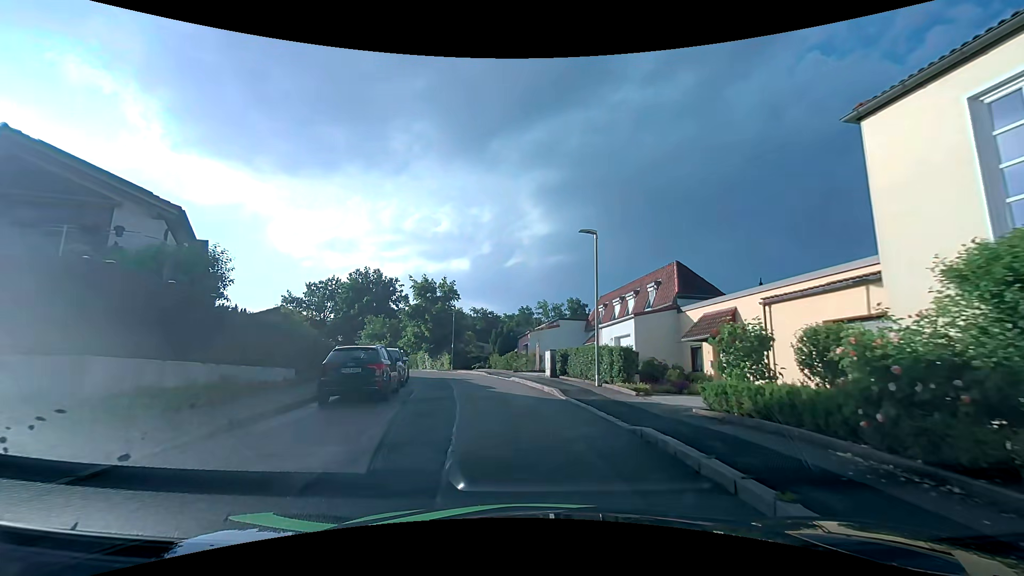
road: tertiary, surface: asphalt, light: Day
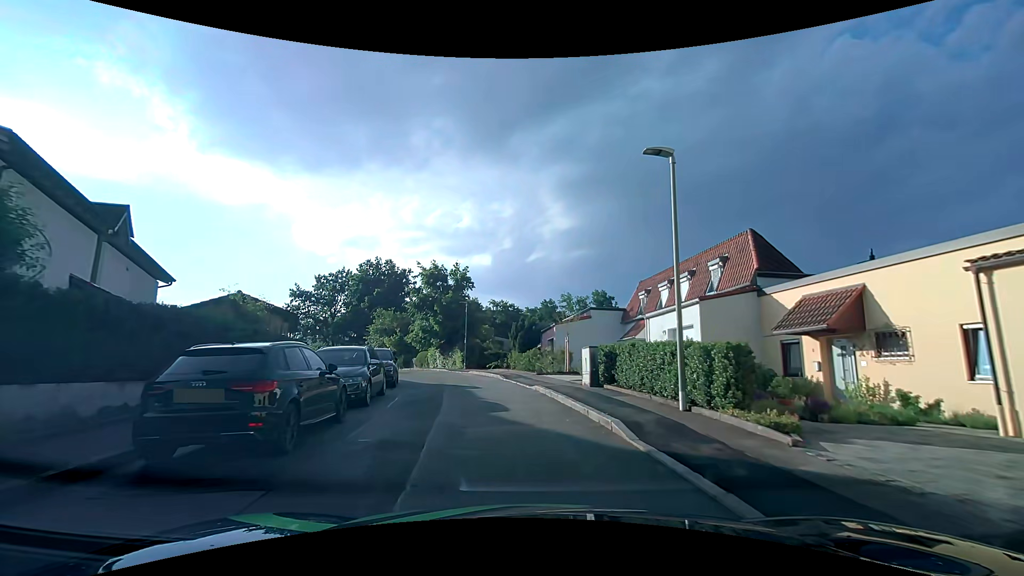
(-0.1, +6.6) m; -2°
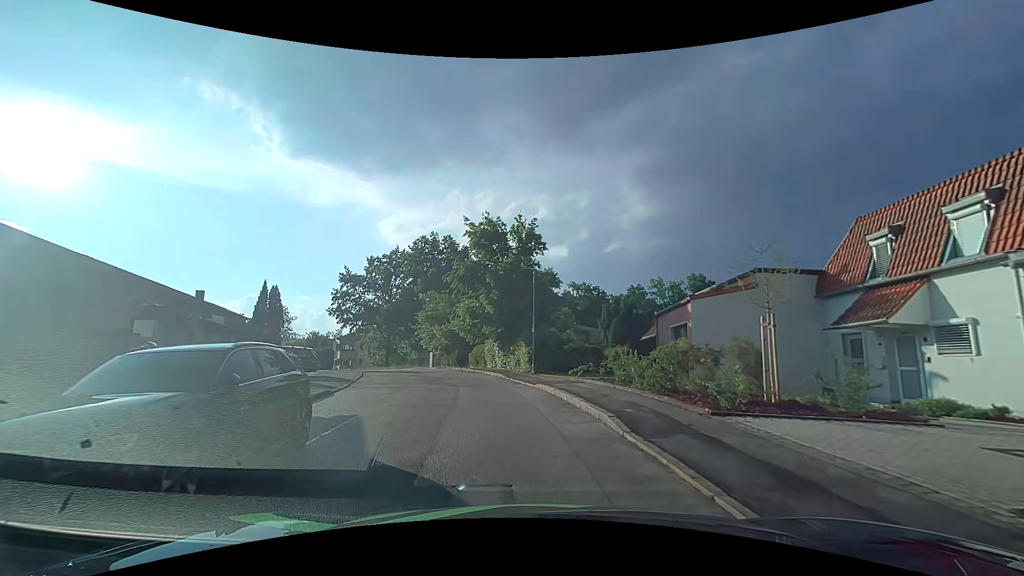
(-1.2, +14.6) m; -9°
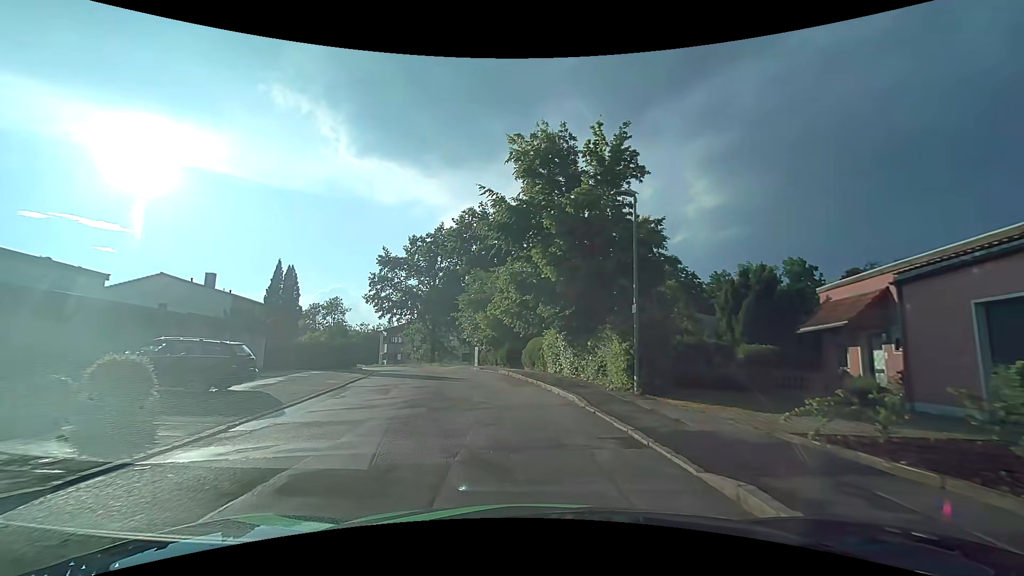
(-0.7, +11.8) m; -7°
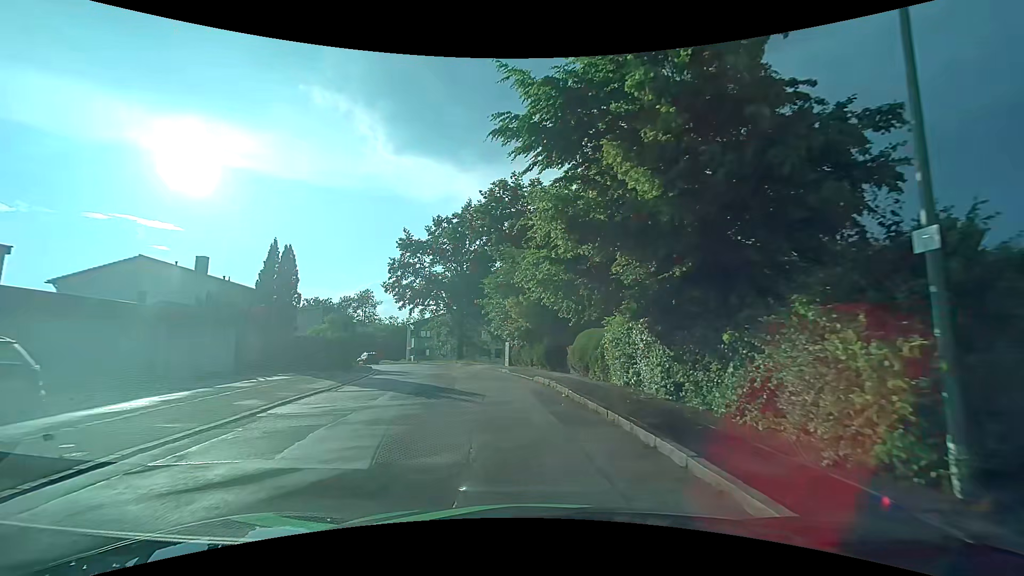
(-0.3, +8.1) m; -5°
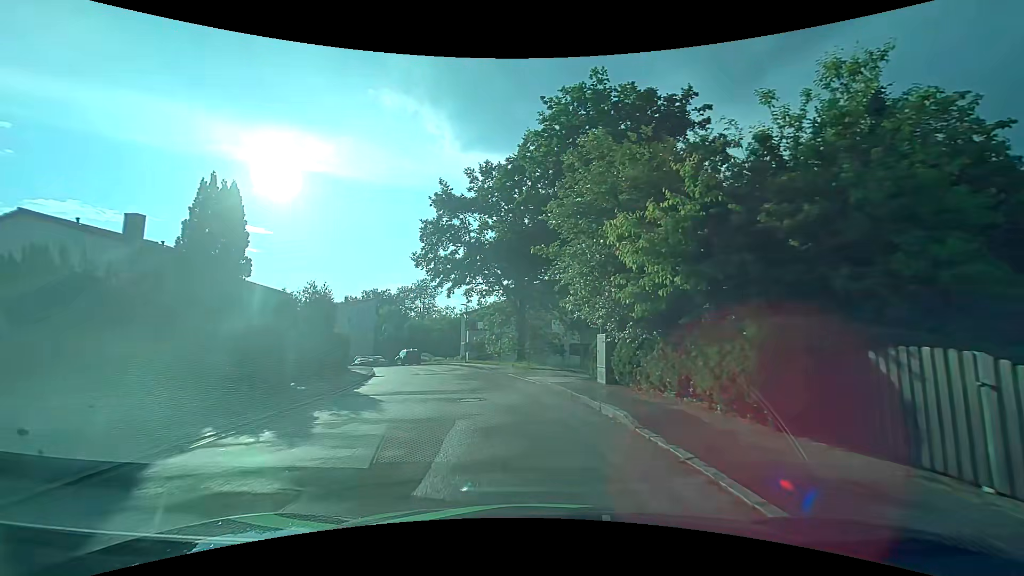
(-1.0, +16.2) m; -7°
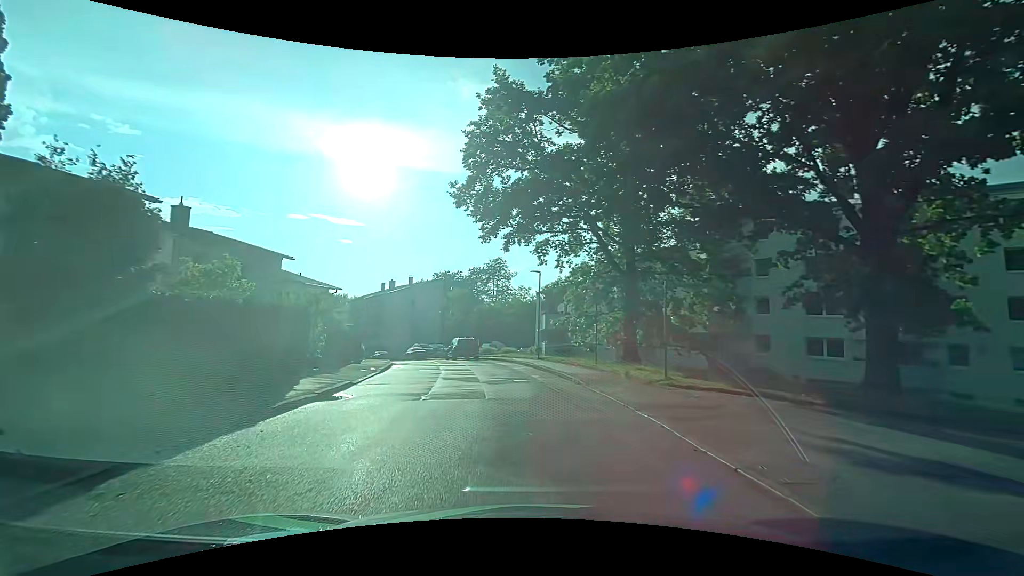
(-1.4, +15.1) m; -10°
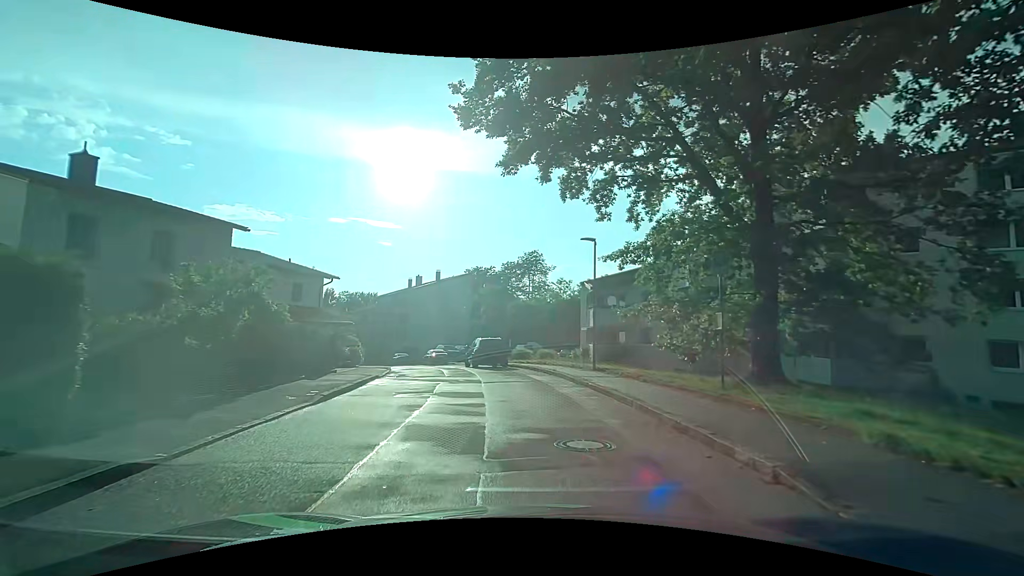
(-0.4, +9.4) m; -4°
(0, +10) (-2, +20) (-5, +29) (-9, +39) (-12, +48) (-17, +57) (-22, +65) (-28, +73) (-35, +80) (-43, +86) m
